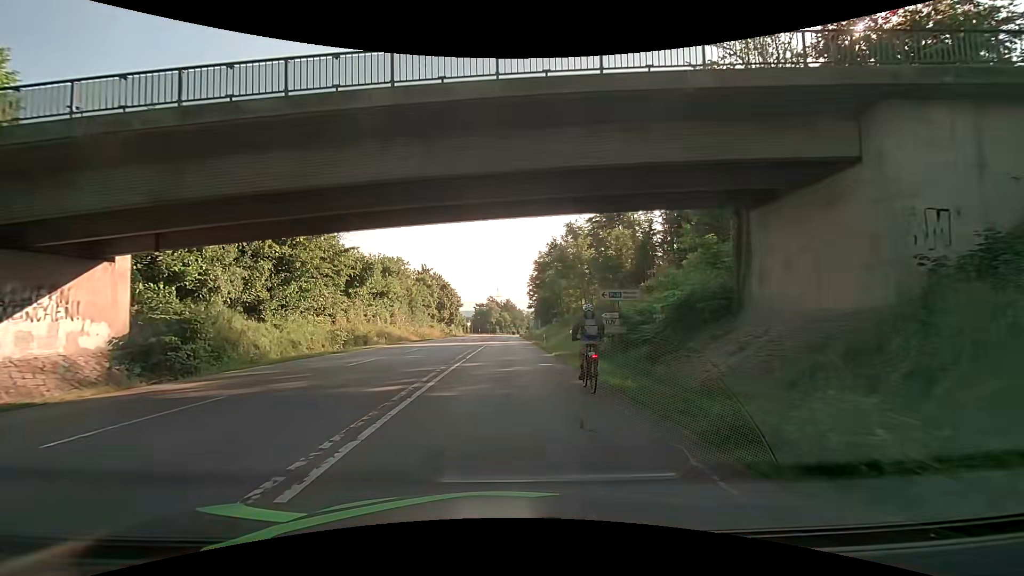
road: secondary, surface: asphalt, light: Day
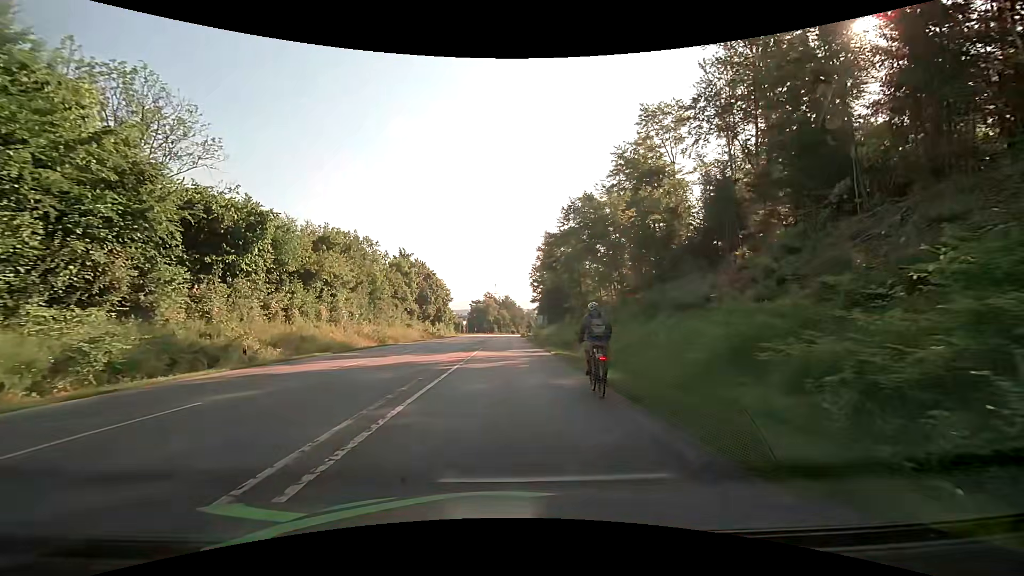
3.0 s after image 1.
(+0.4, +23.5) m; +1°
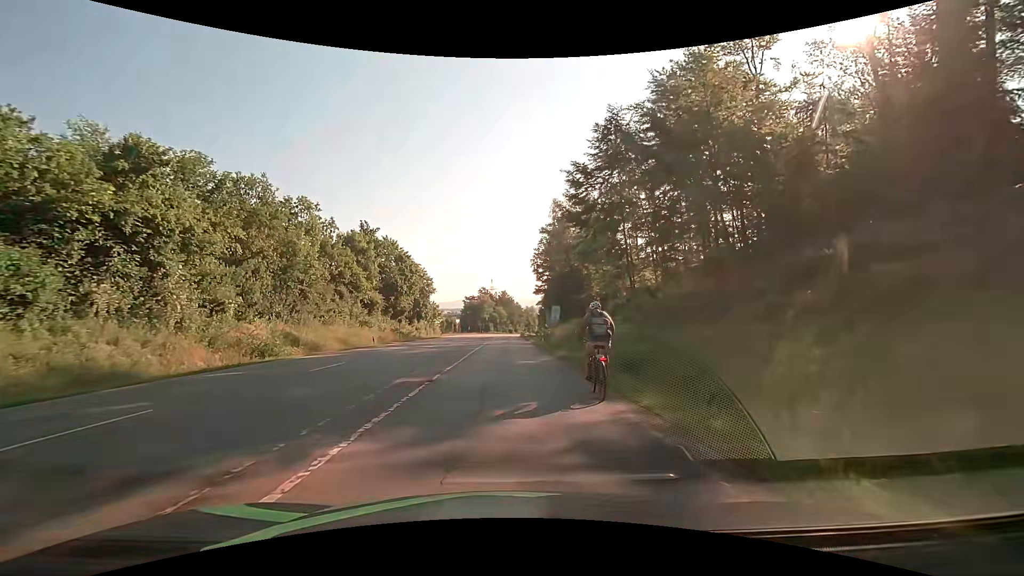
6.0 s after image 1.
(-0.2, +23.9) m; 0°
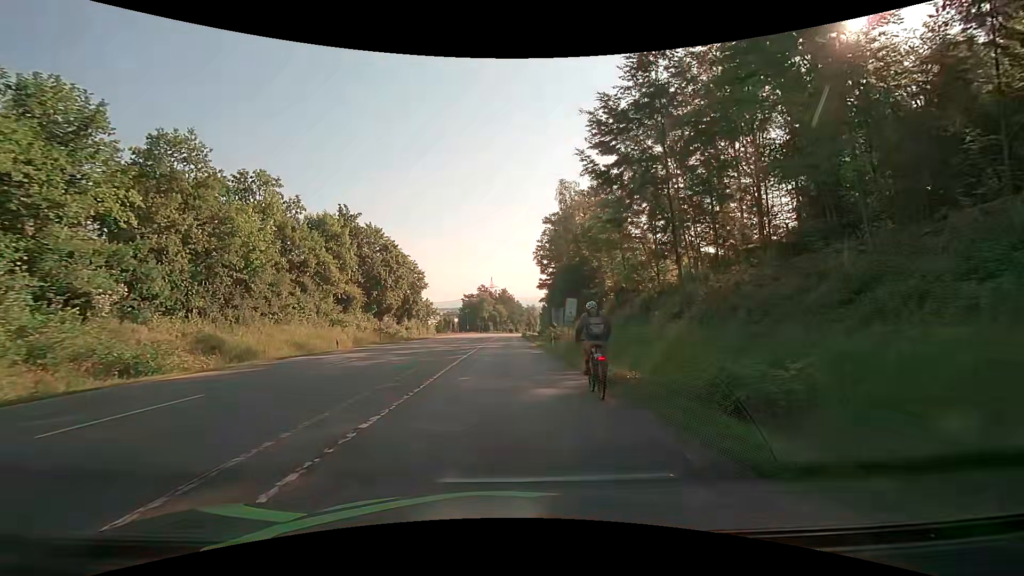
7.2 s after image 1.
(0.0, +9.5) m; 0°
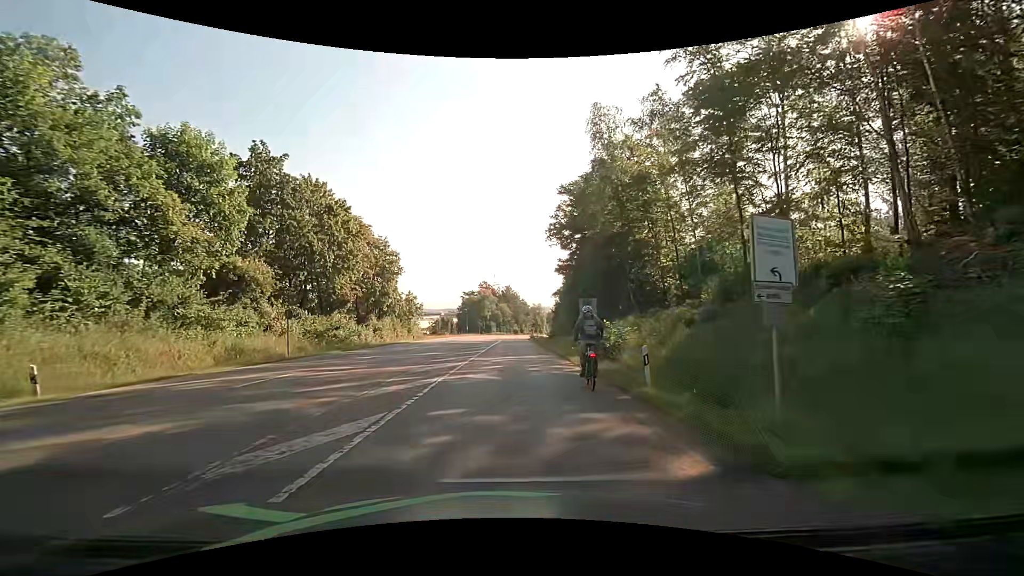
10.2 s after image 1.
(+0.1, +22.6) m; 0°
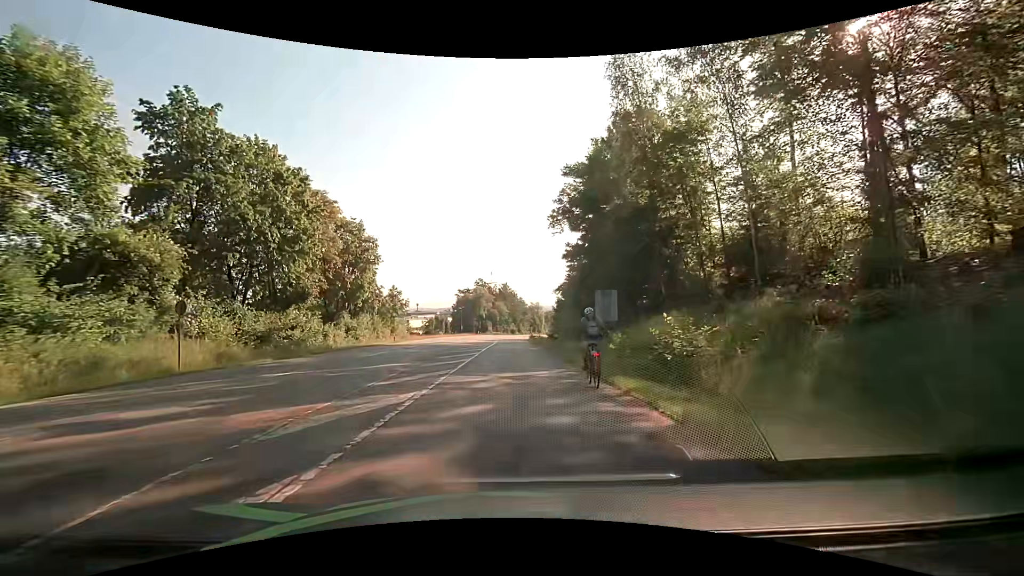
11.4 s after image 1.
(0.0, +9.5) m; +1°
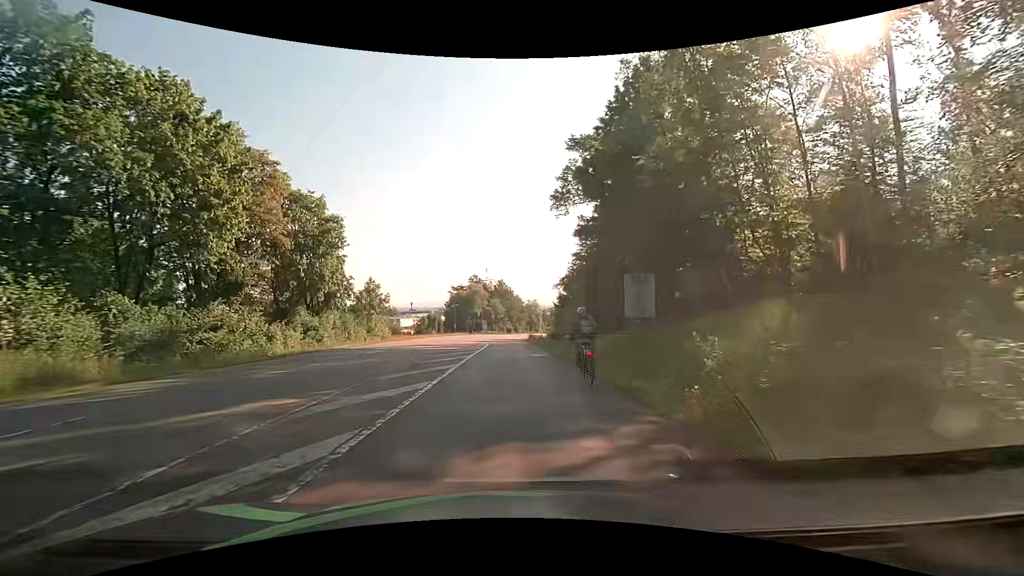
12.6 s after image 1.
(0.0, +9.9) m; 0°
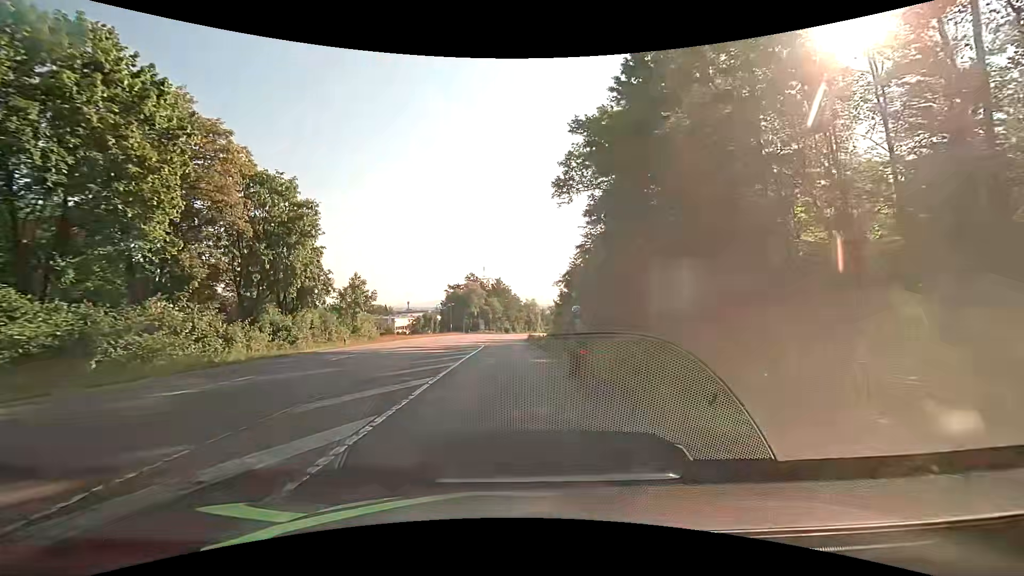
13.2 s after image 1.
(0.0, +5.1) m; 0°
(0, +10) (0, +20) (0, +30) (0, +40) (0, +50) (0, +60) (0, +70) (+1, +80) (+1, +90) (+2, +100) m
